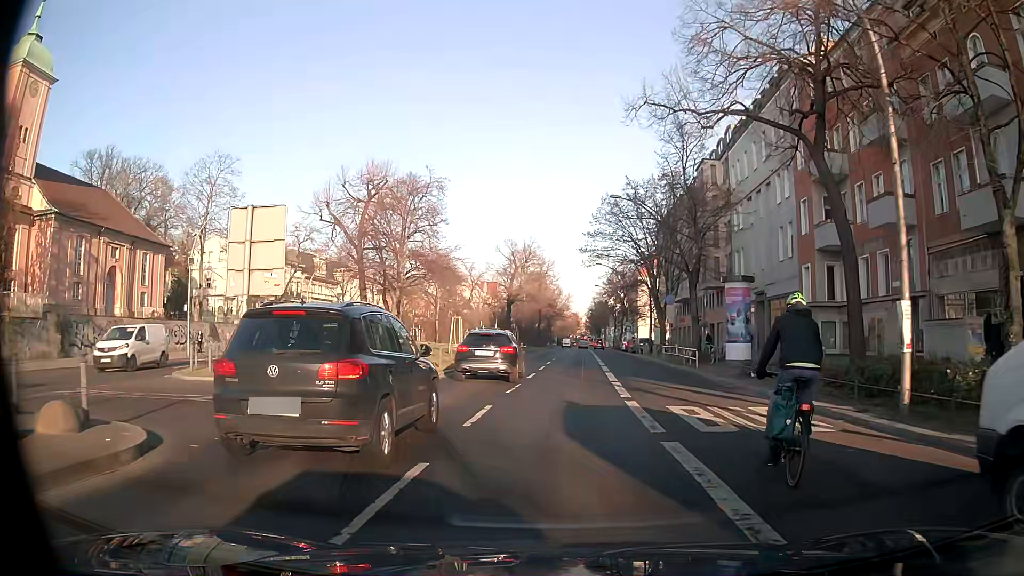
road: primary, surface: asphalt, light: Day
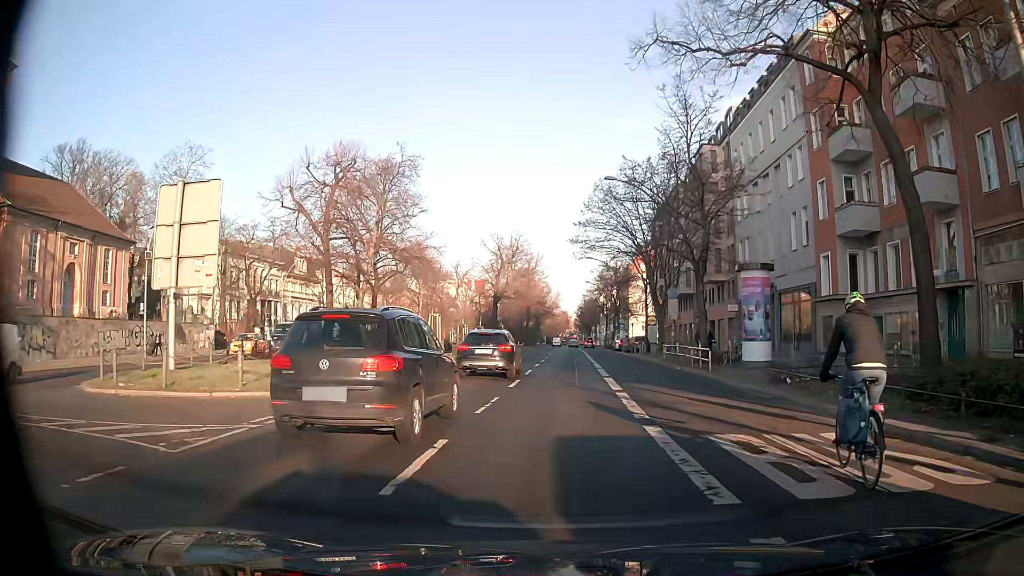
(+0.1, +4.5) m; +2°
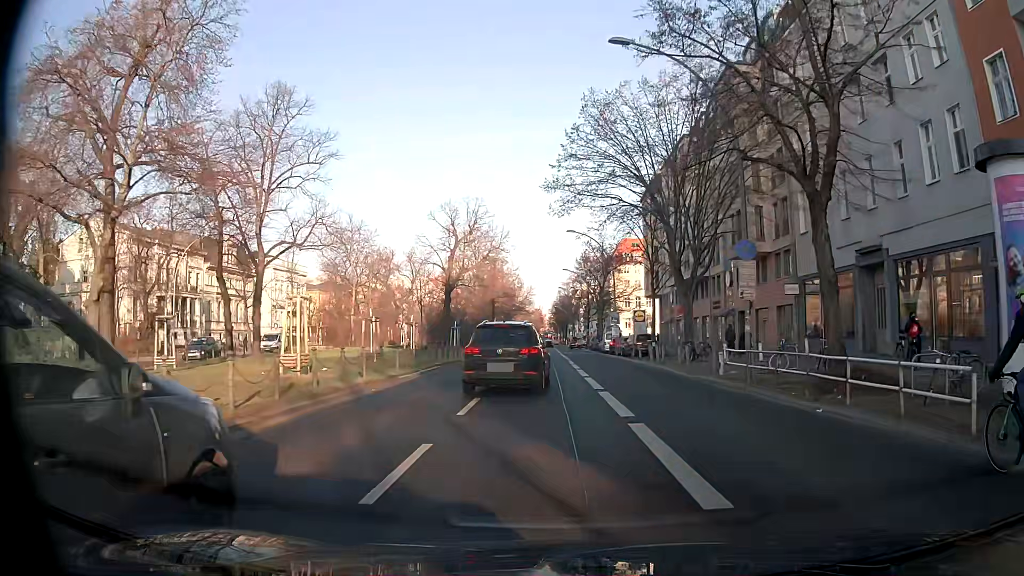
(+0.1, +18.3) m; +1°
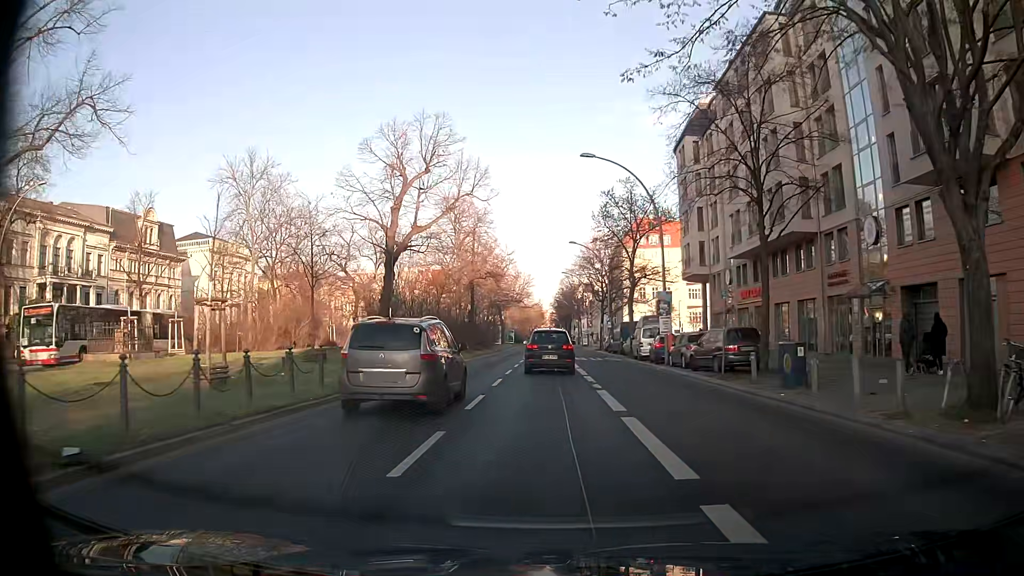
(+0.3, +23.0) m; +1°
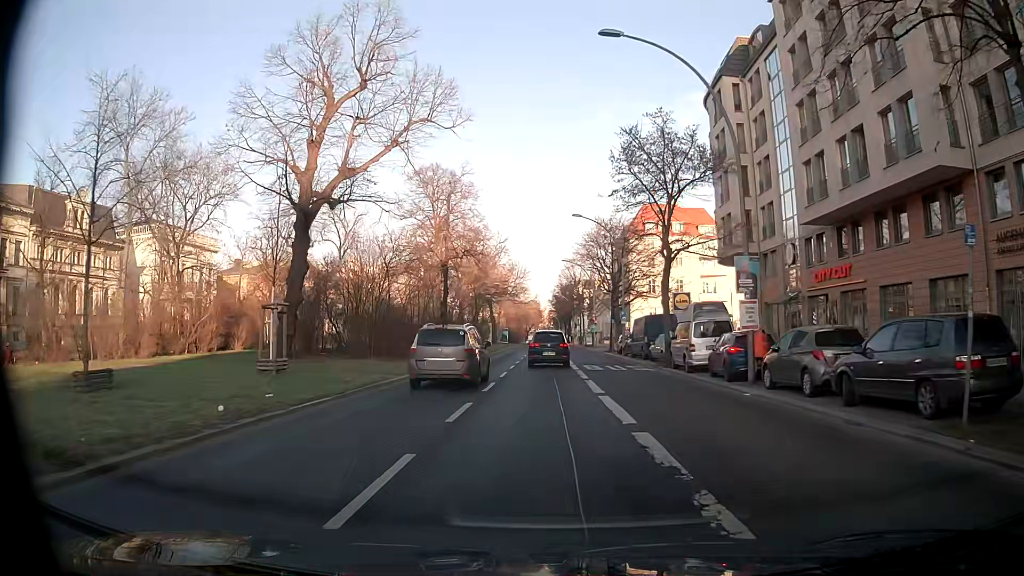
(-0.1, +13.8) m; -1°
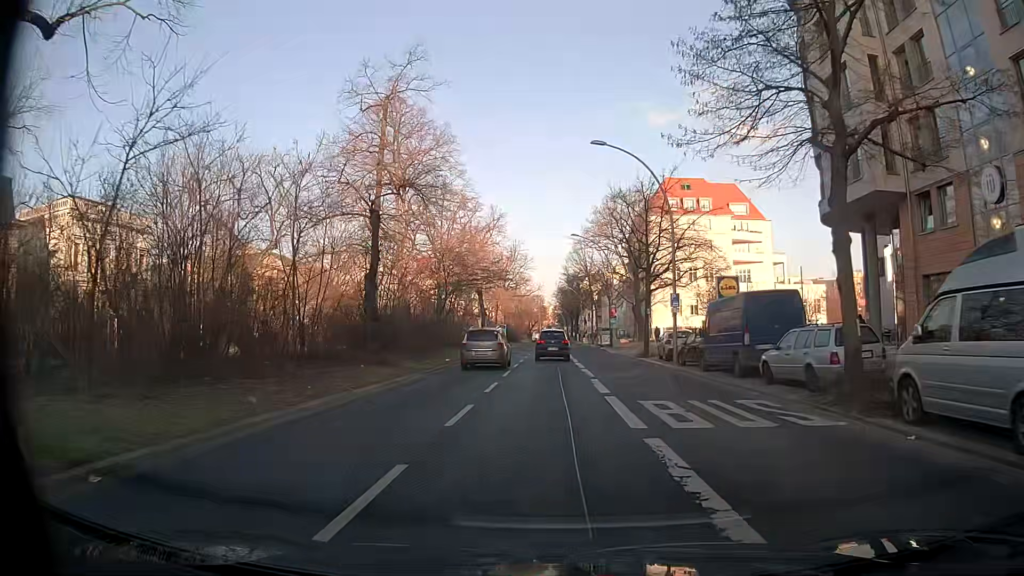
(+0.1, +18.7) m; -1°
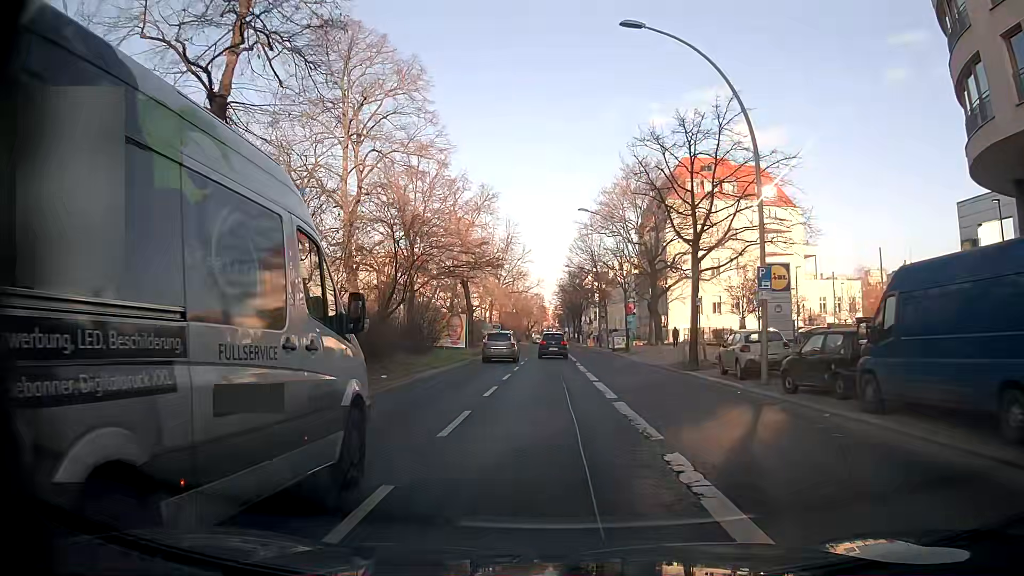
(+0.2, +12.9) m; +2°
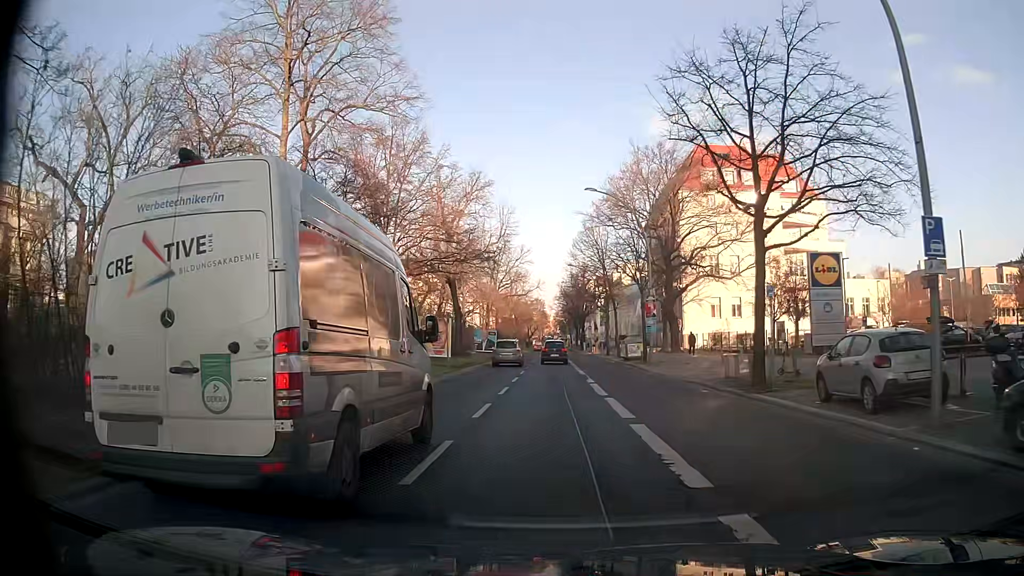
(-0.1, +8.7) m; -1°
